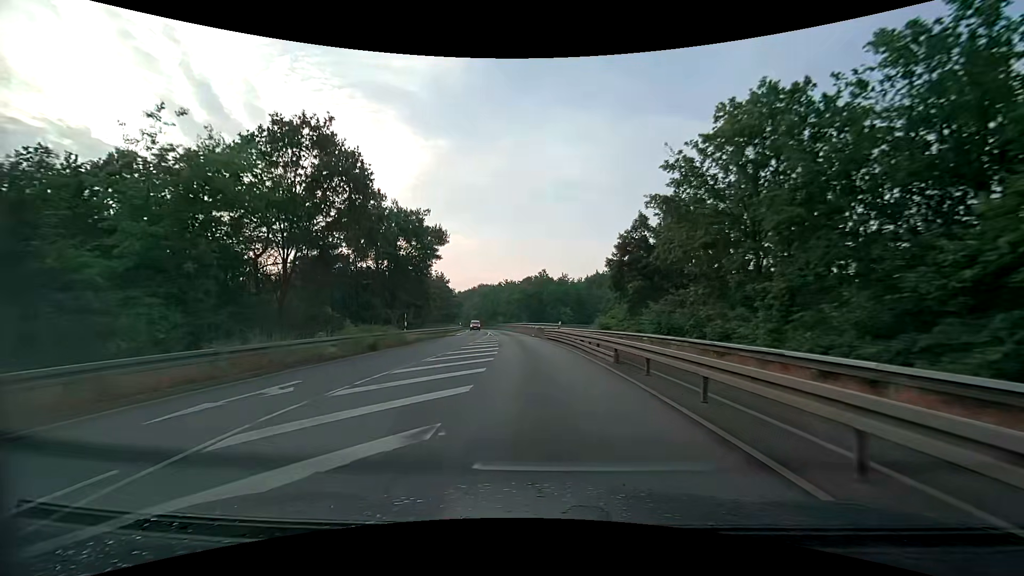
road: secondary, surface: asphalt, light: Day
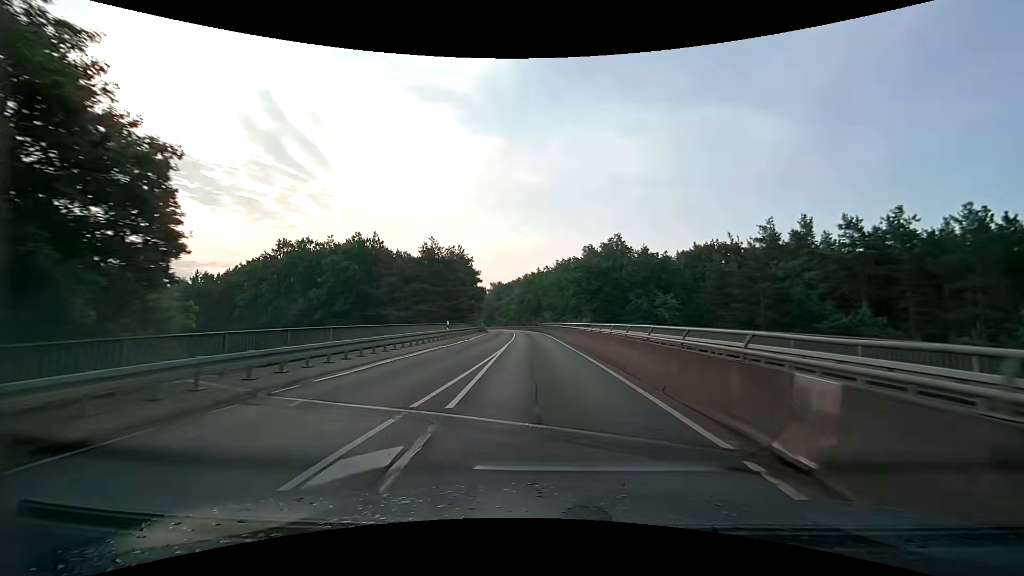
(-2.7, +42.4) m; -6°
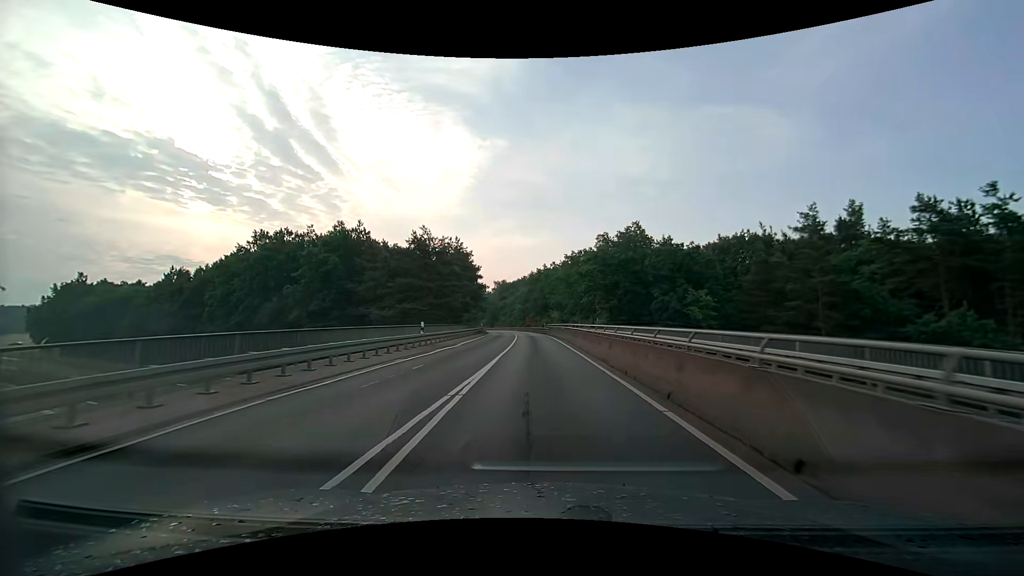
(-0.1, +8.6) m; -1°
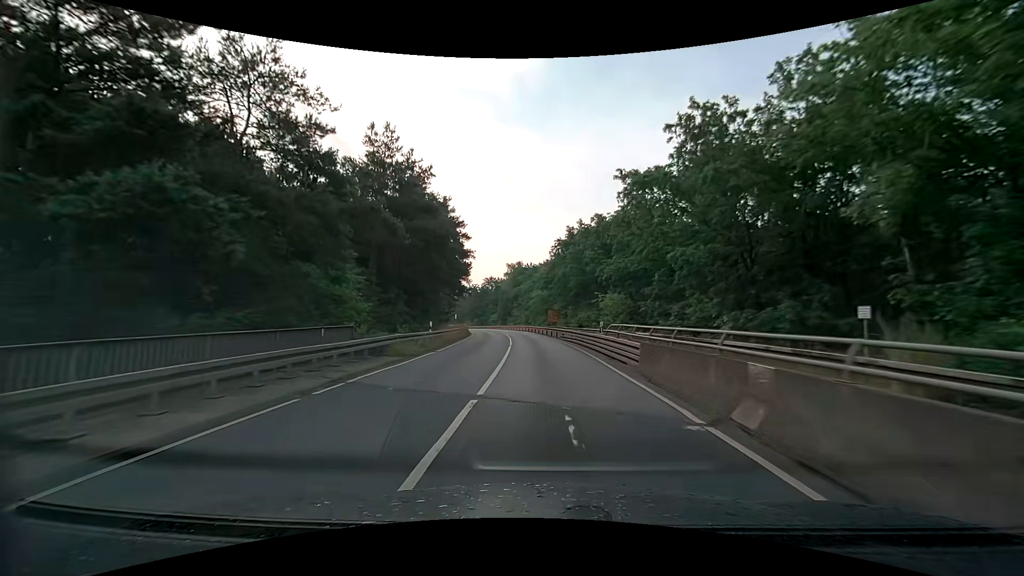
(-1.1, +43.9) m; -3°
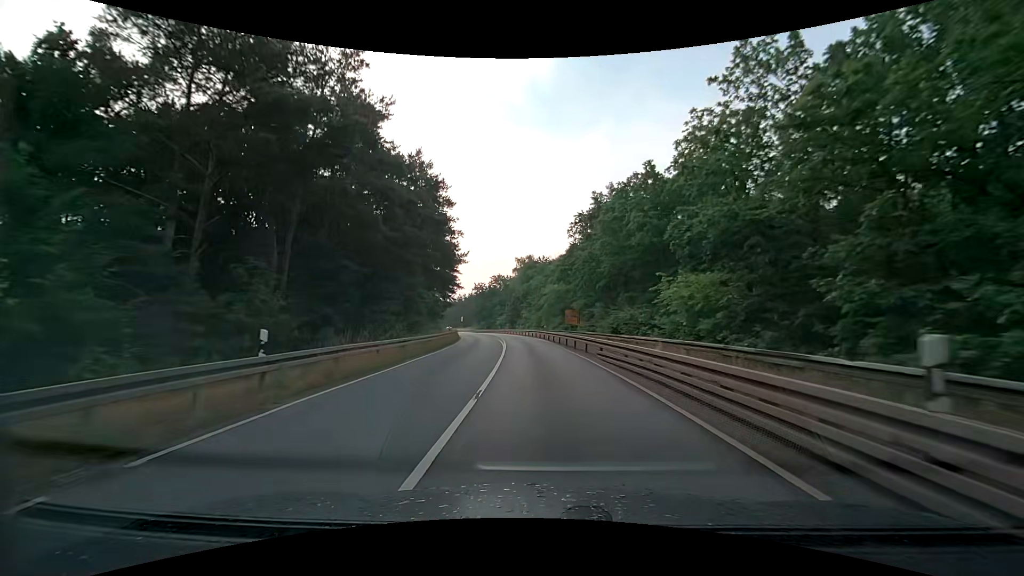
(-0.2, +17.4) m; -1°
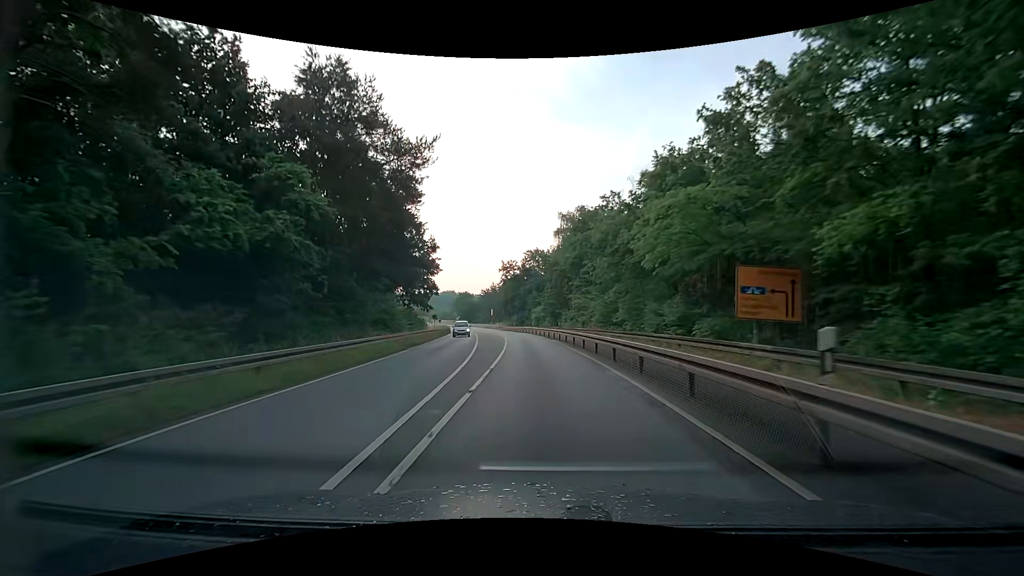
(-2.1, +42.6) m; -6°
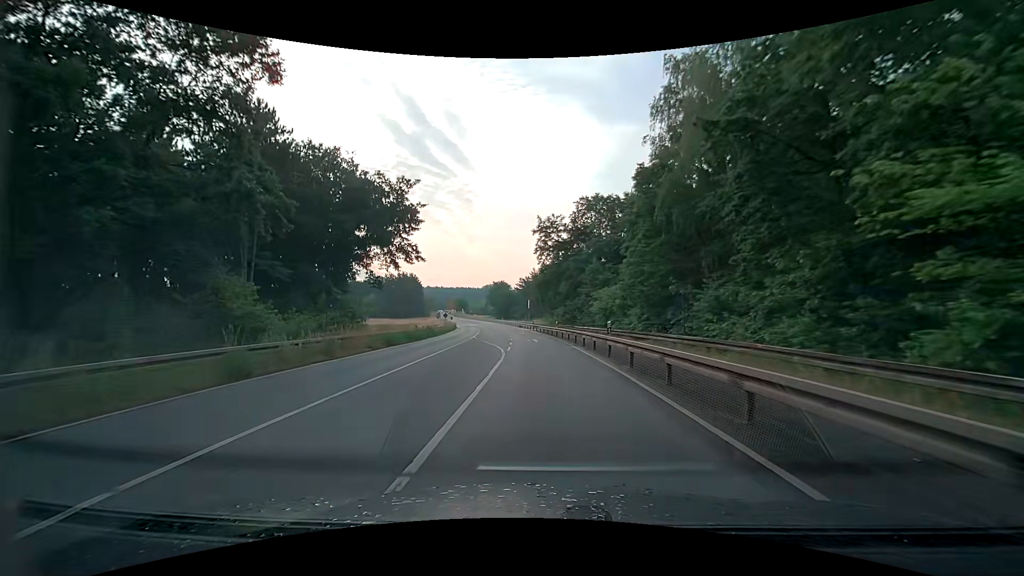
(-1.7, +42.0) m; -5°
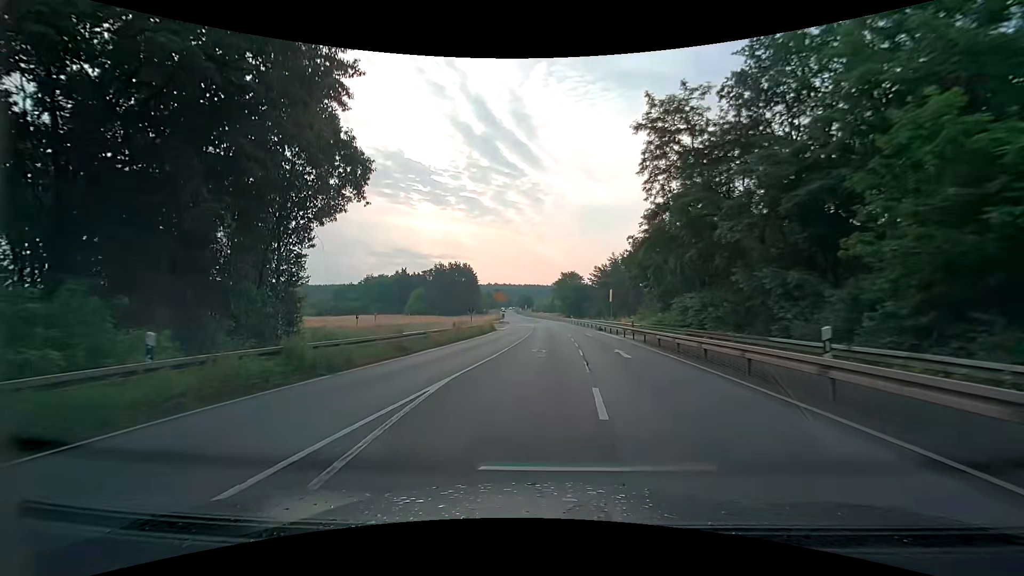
(-2.3, +33.5) m; -8°
